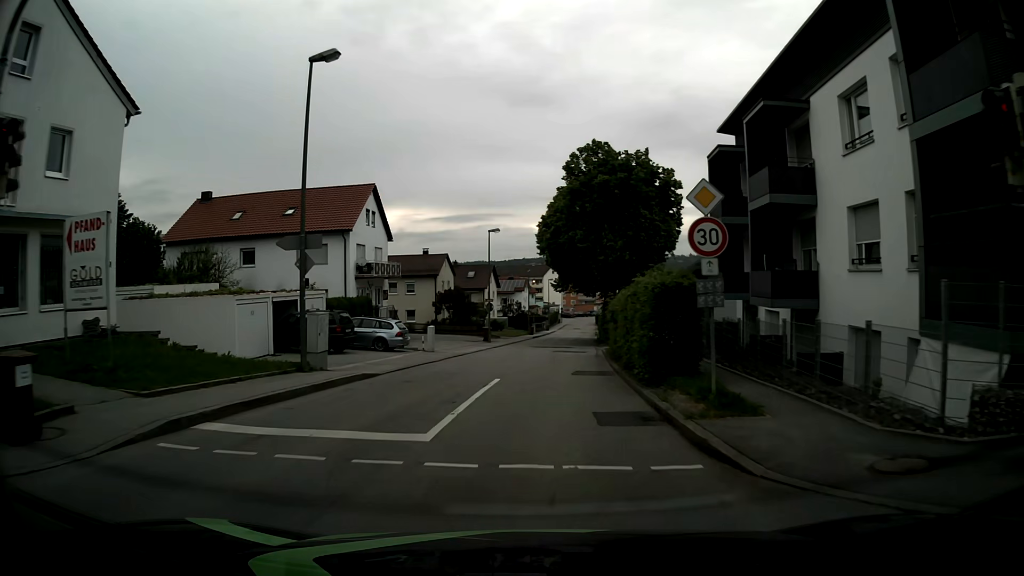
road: unclassified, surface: asphalt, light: Day
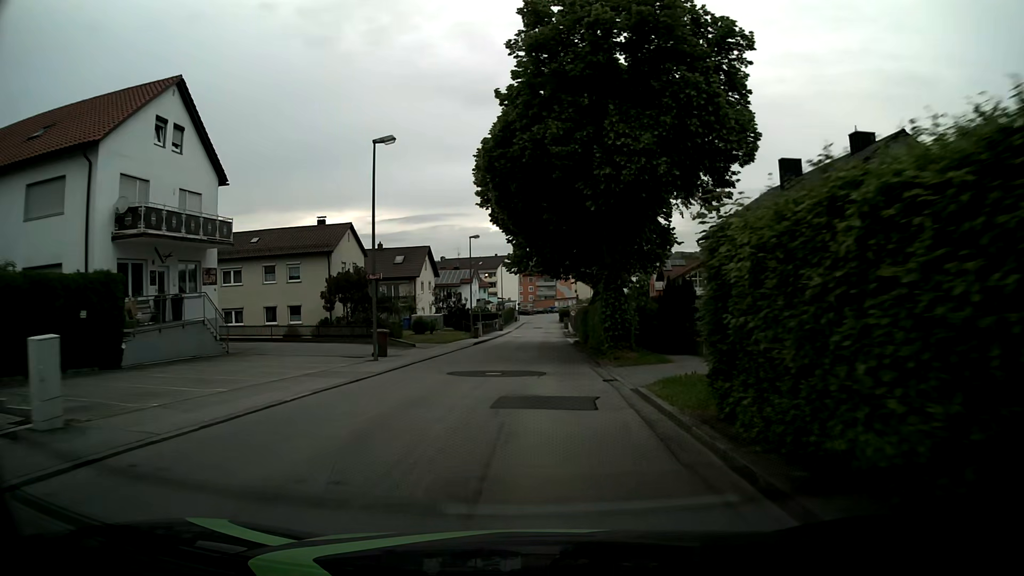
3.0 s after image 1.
(+0.9, +23.5) m; +4°
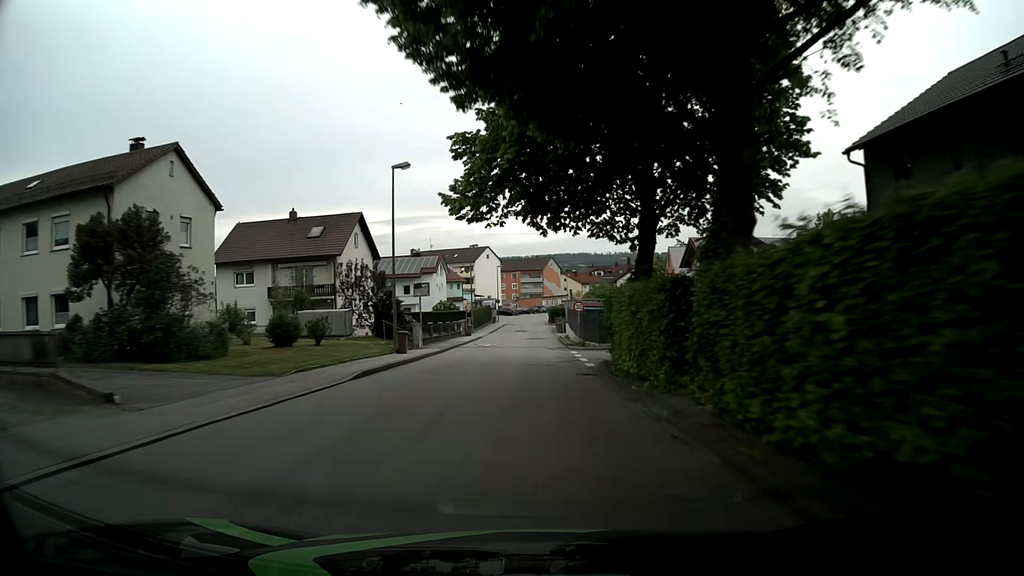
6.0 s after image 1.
(+0.3, +24.5) m; +1°
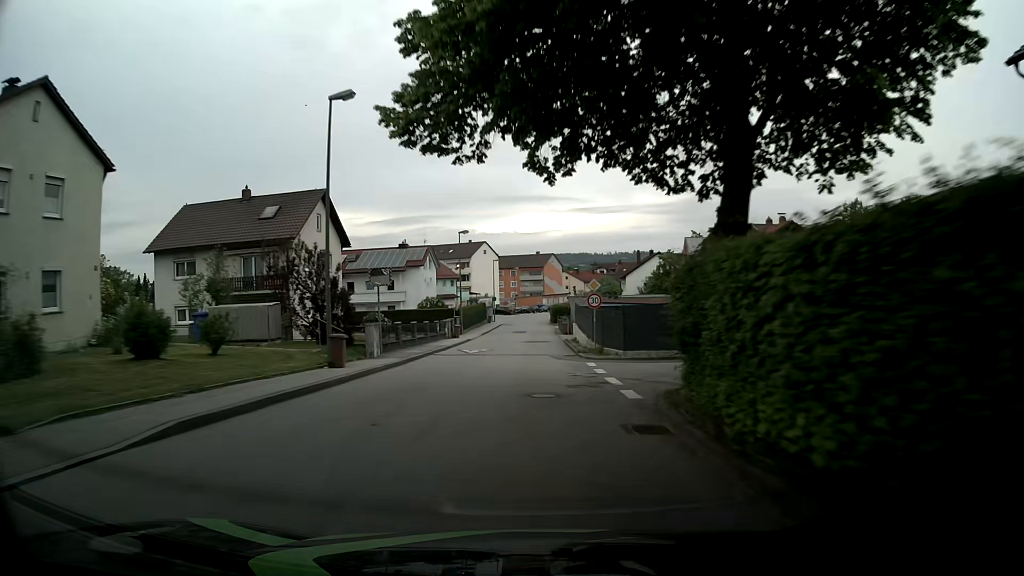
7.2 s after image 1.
(0.0, +9.3) m; +1°
